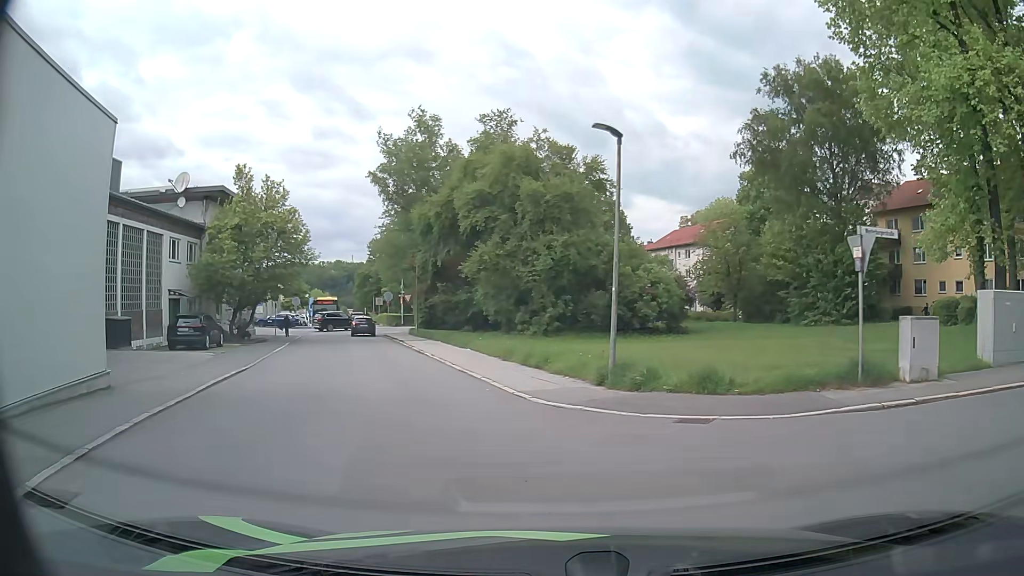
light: Day
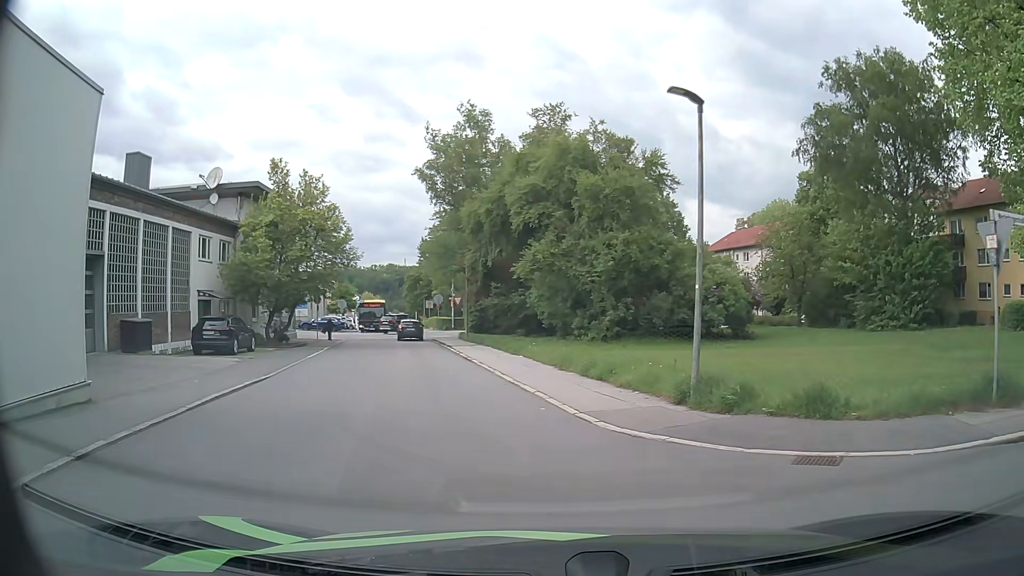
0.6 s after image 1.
(-0.1, +2.4) m; -4°
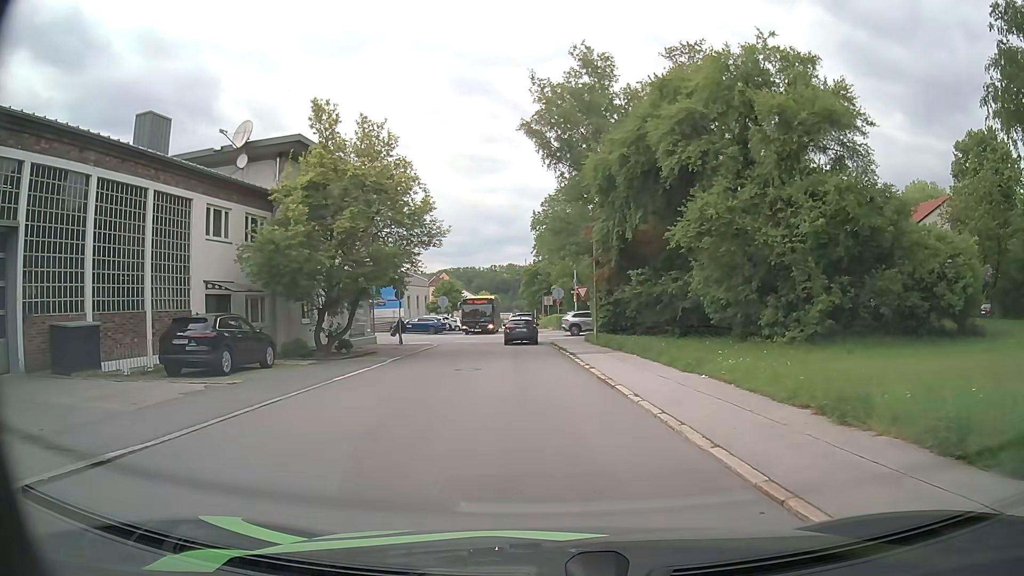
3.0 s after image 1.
(-1.3, +11.0) m; -11°
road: residential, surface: asphalt
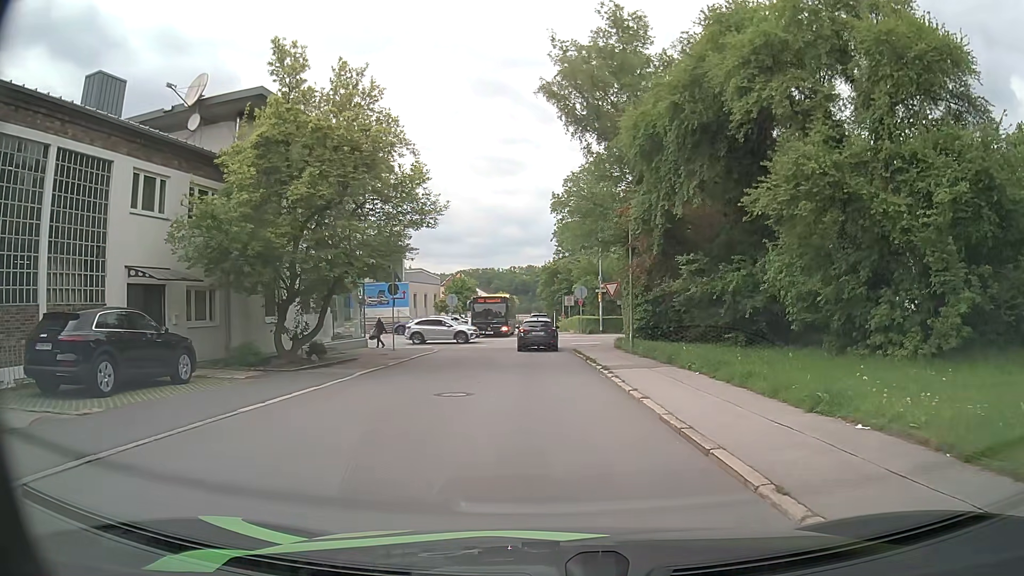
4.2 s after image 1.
(0.0, +6.2) m; -1°
